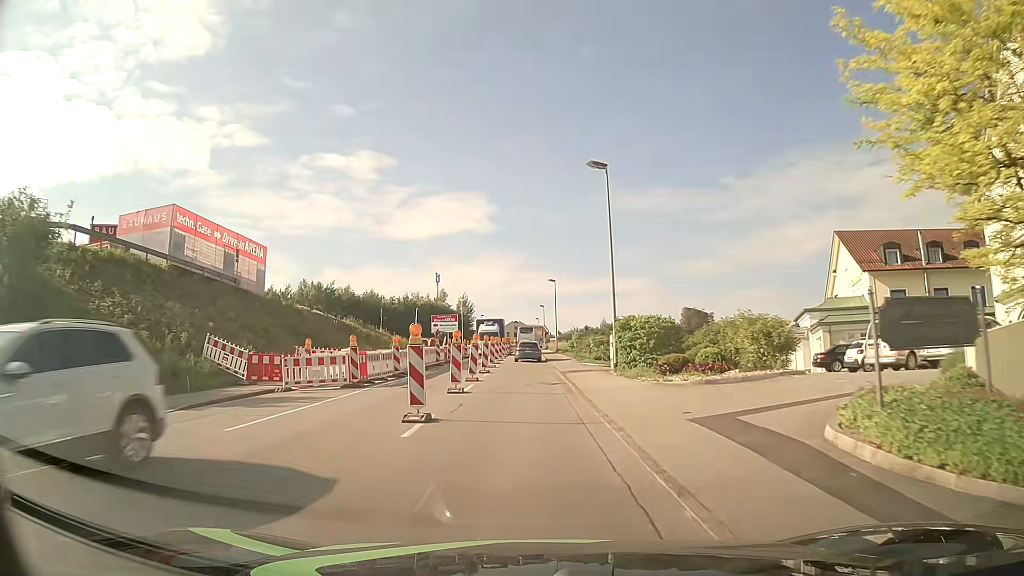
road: tertiary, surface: asphalt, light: Day
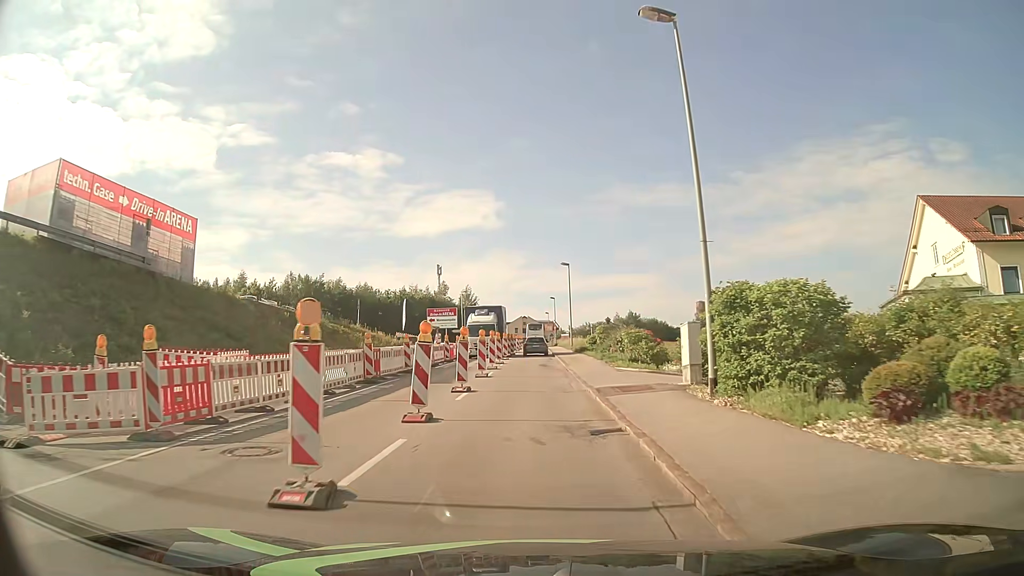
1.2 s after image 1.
(-0.1, +12.6) m; 0°
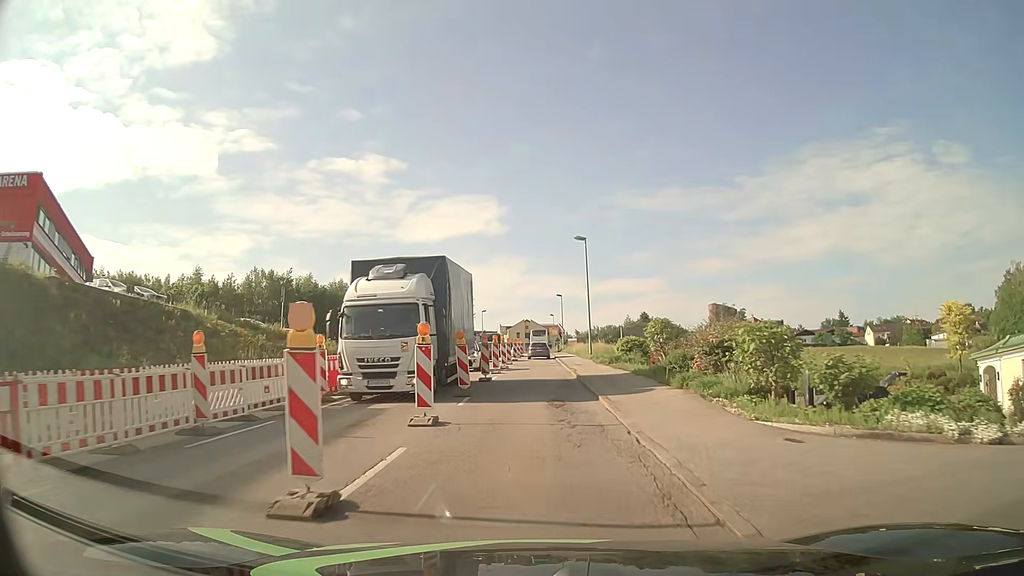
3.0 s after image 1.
(-0.1, +18.5) m; -1°
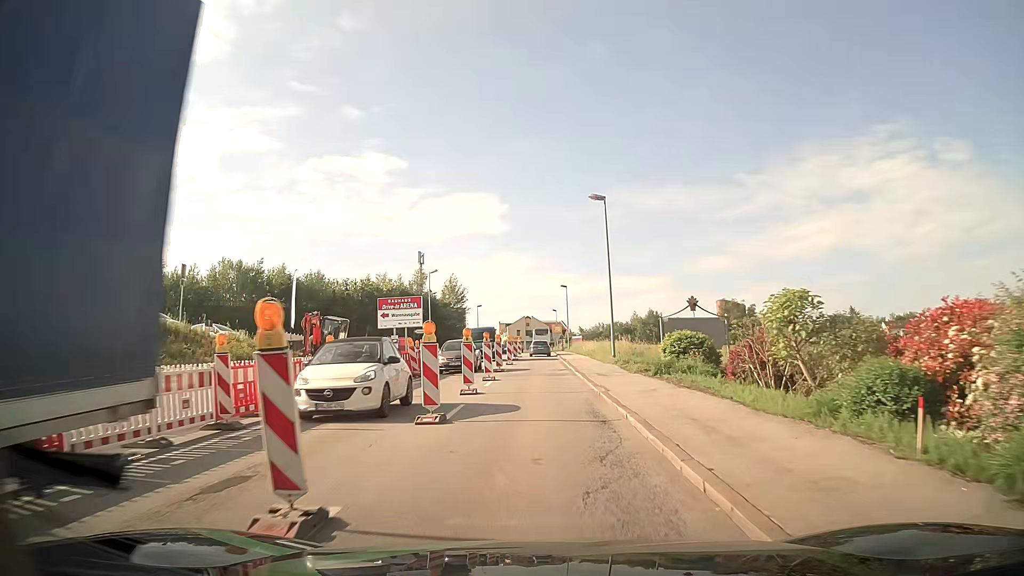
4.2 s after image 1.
(0.0, +12.4) m; 0°
